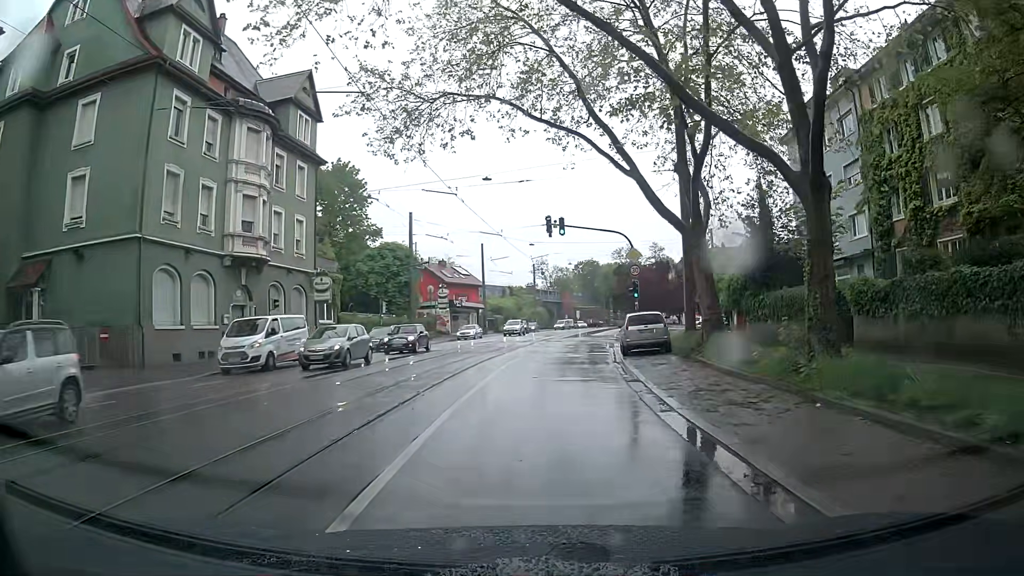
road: primary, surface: asphalt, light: Day
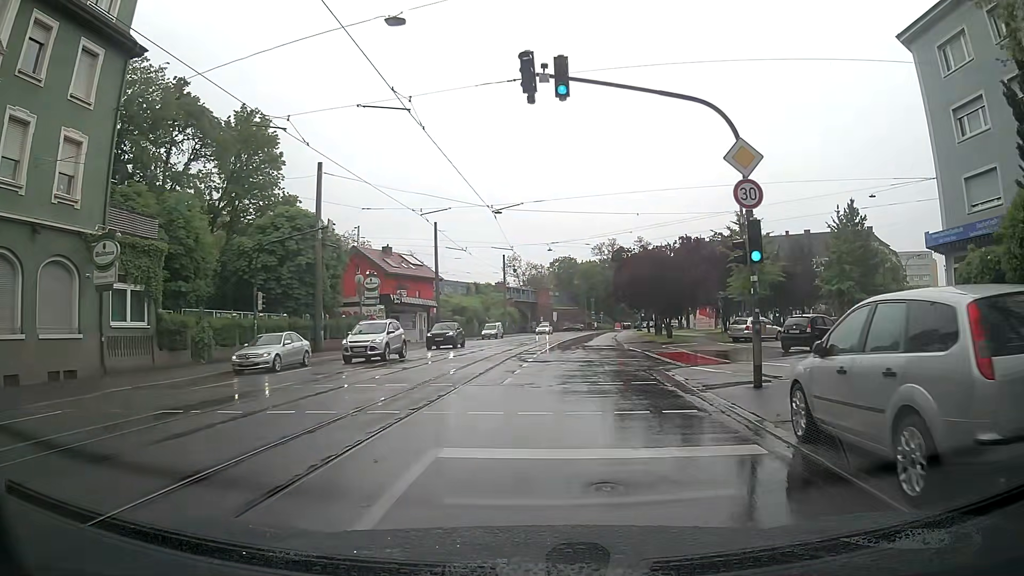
(+0.5, +20.5) m; +1°
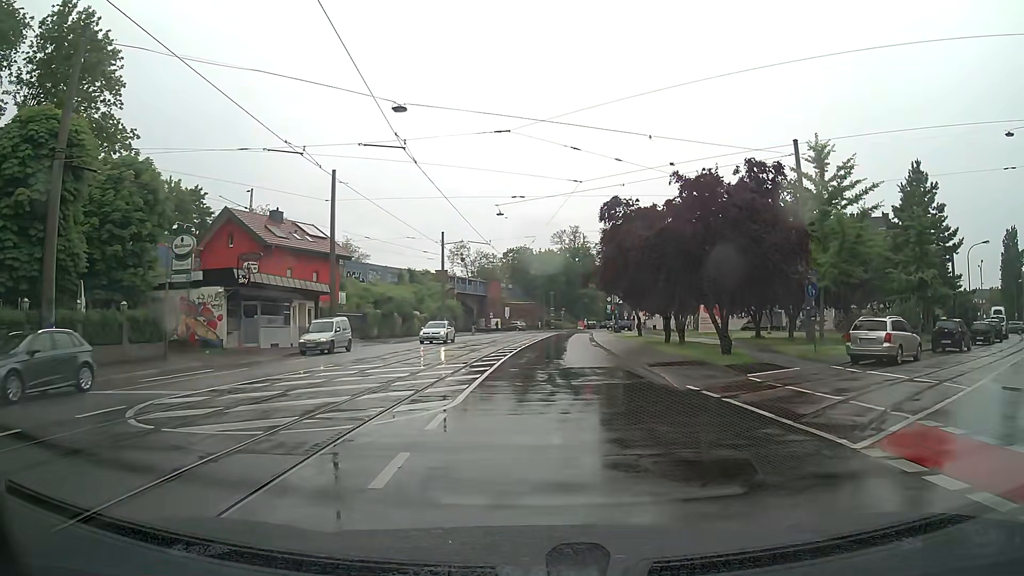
(+1.4, +21.7) m; +5°
